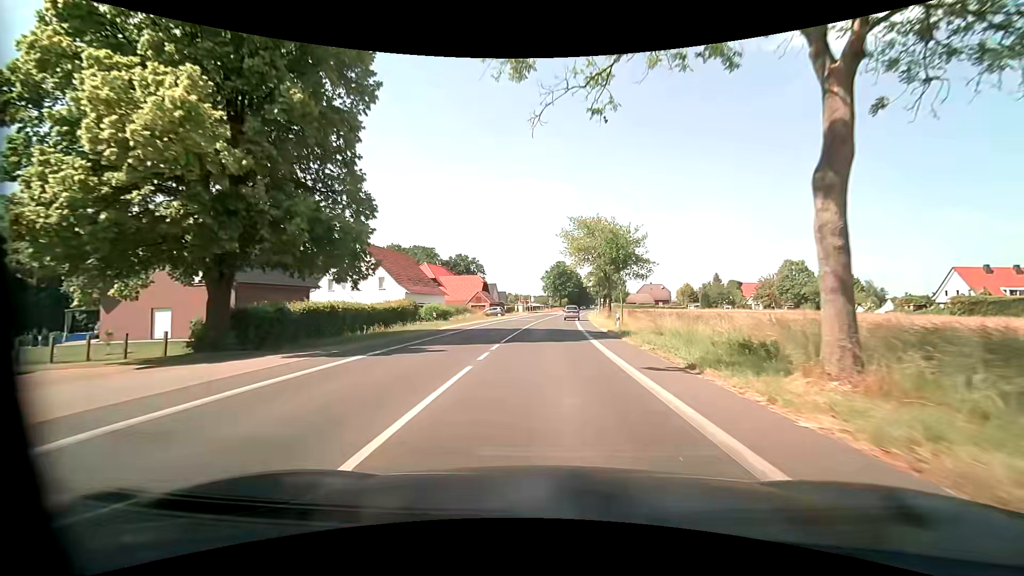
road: tertiary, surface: asphalt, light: Day
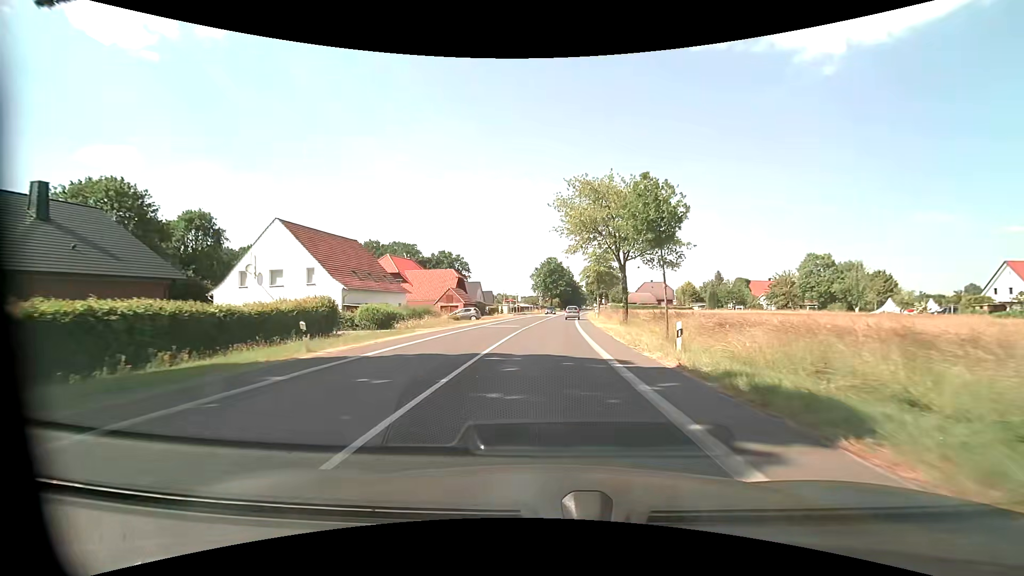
(+0.2, +16.0) m; +1°
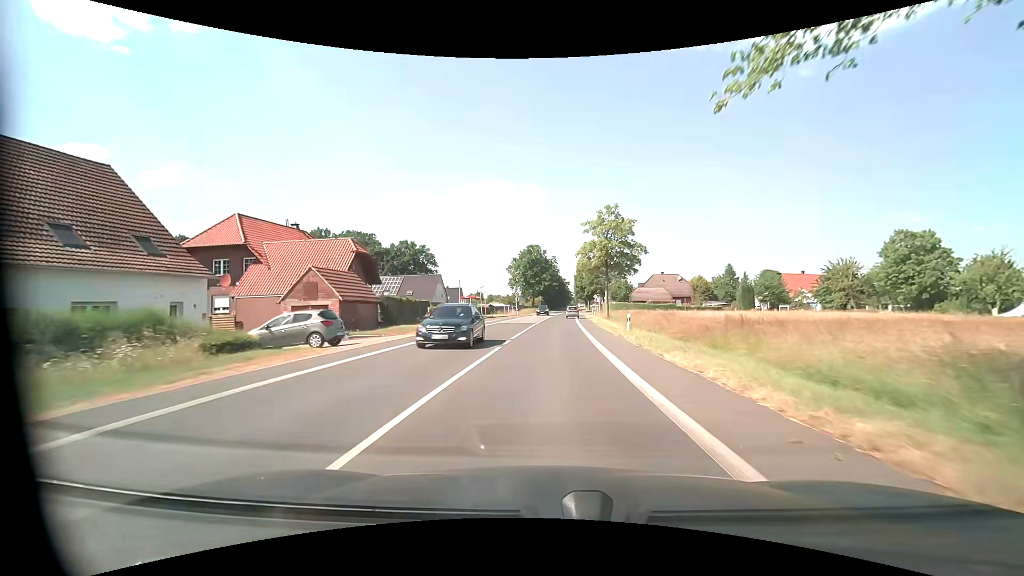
(+0.7, +32.6) m; +2°
(0, +10) (0, +20) (+1, +30) (+1, +40) (+2, +50) (+2, +60) (+3, +70) (+3, +80) (+4, +90) (+5, +100) m
